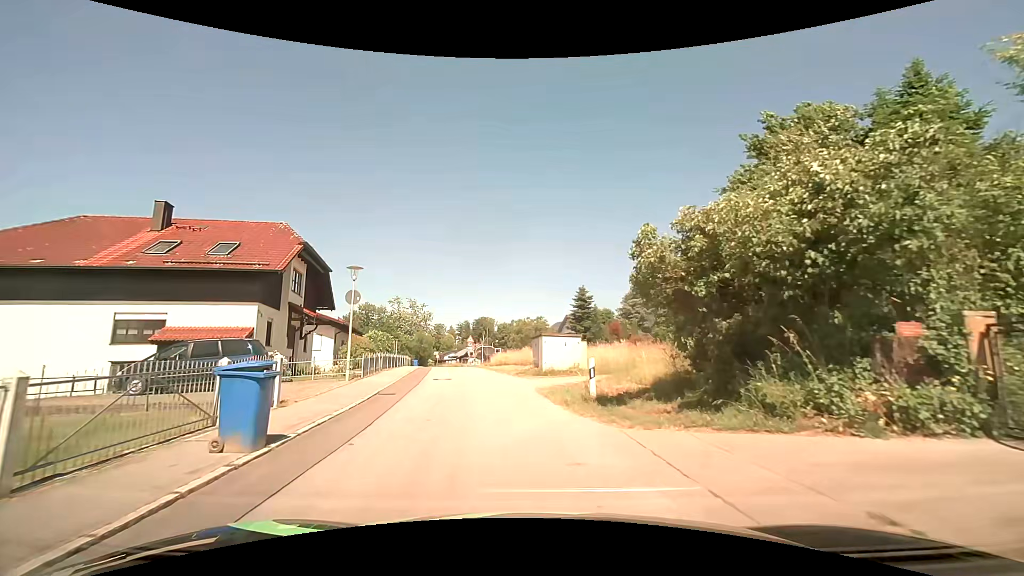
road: residential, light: Day
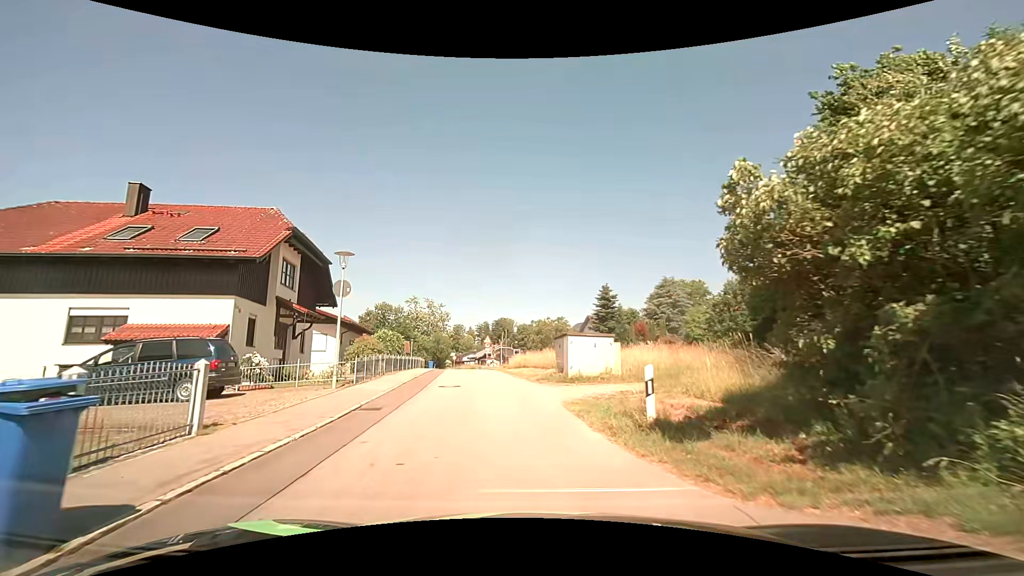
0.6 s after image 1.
(-0.1, +3.4) m; -3°
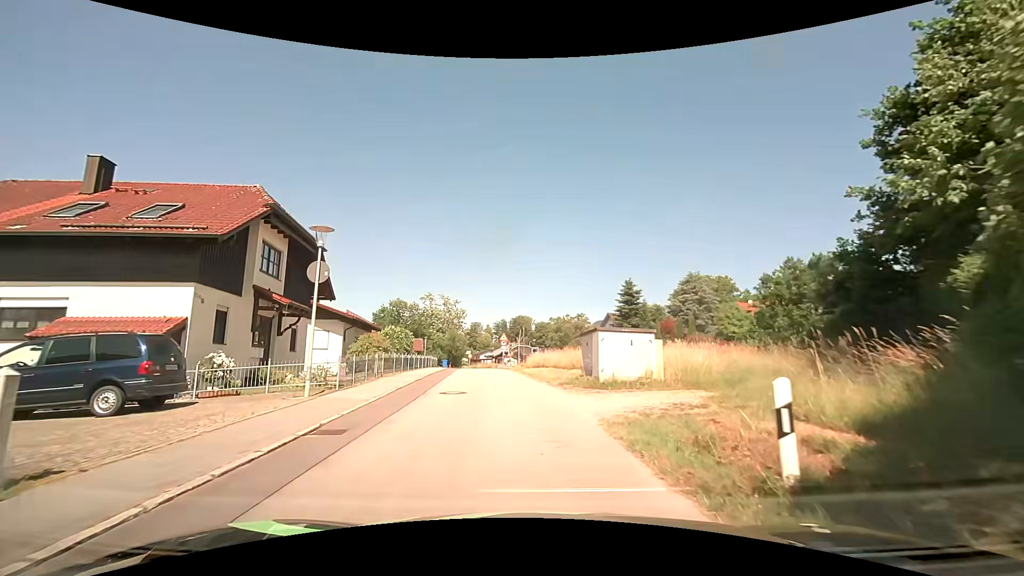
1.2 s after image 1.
(0.0, +3.4) m; -2°
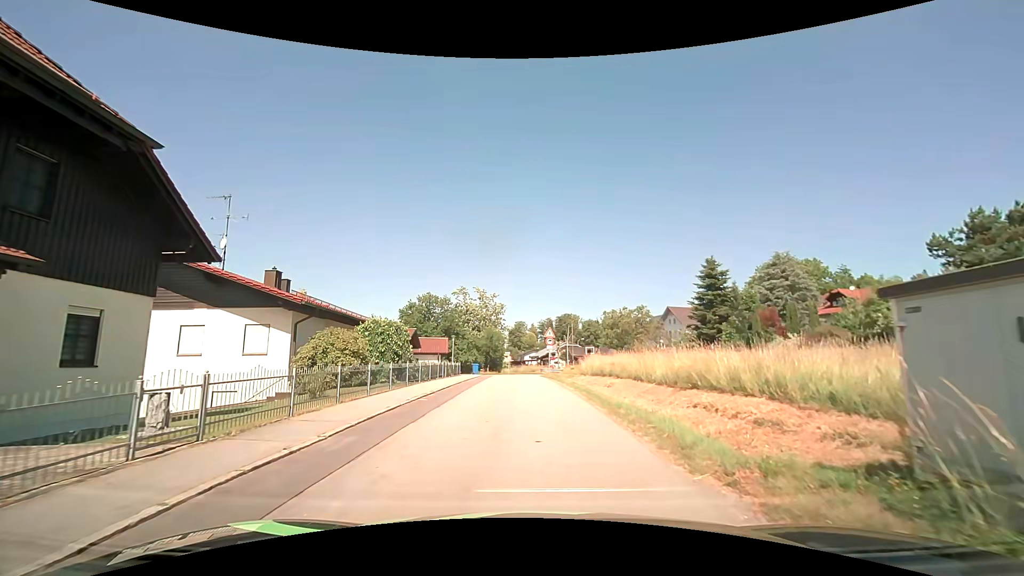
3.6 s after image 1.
(-0.6, +14.2) m; -5°
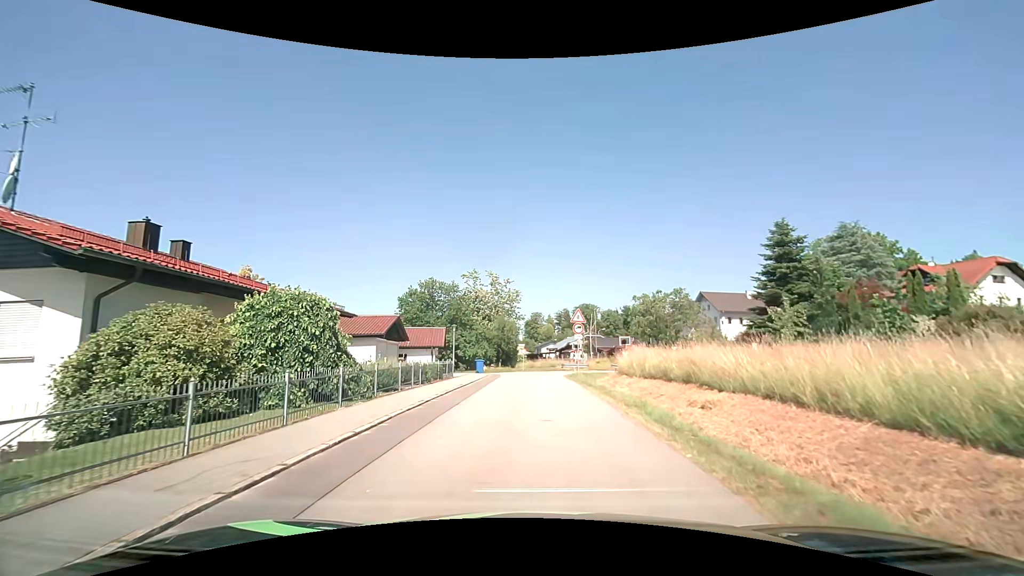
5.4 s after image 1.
(-0.1, +11.2) m; -2°
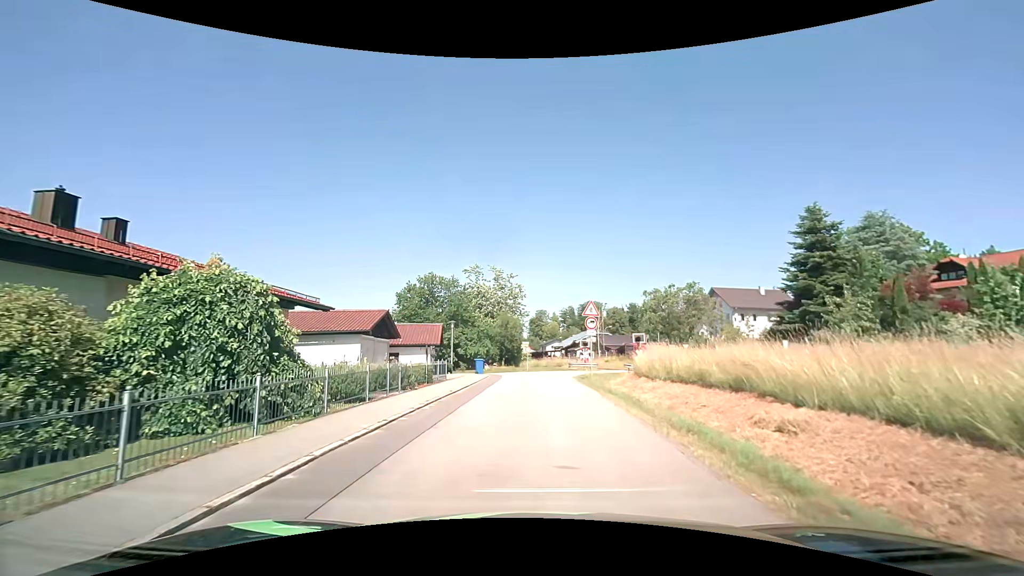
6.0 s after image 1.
(0.0, +3.7) m; -1°
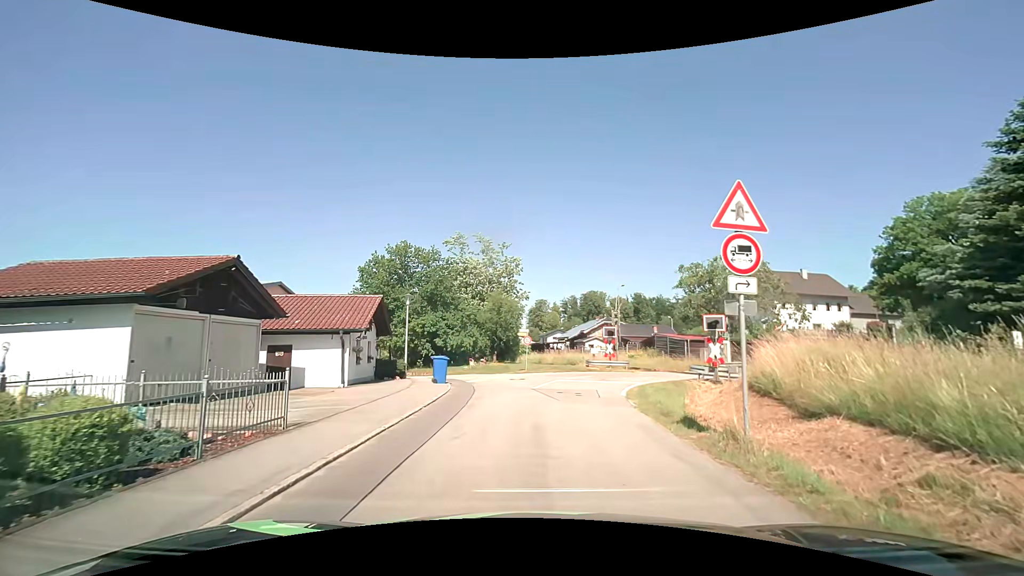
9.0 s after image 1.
(0.0, +16.0) m; +1°
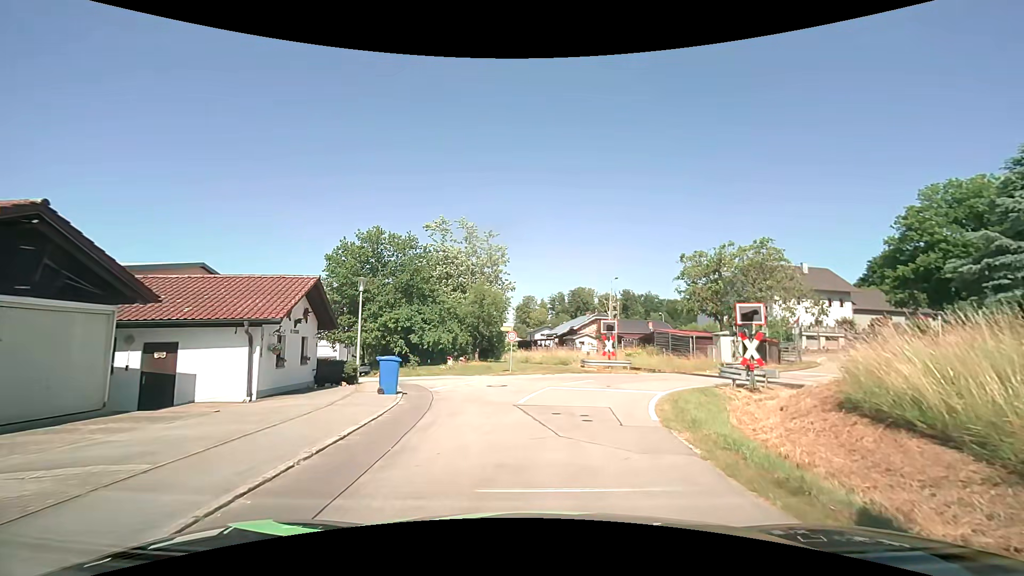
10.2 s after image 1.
(0.0, +5.4) m; +1°
(0, +10) (+2, +20) (+9, +27) (+18, +32) (+25, +38) (+31, +47) (+36, +55) (+43, +63) (+51, +68) (+60, +74) m
